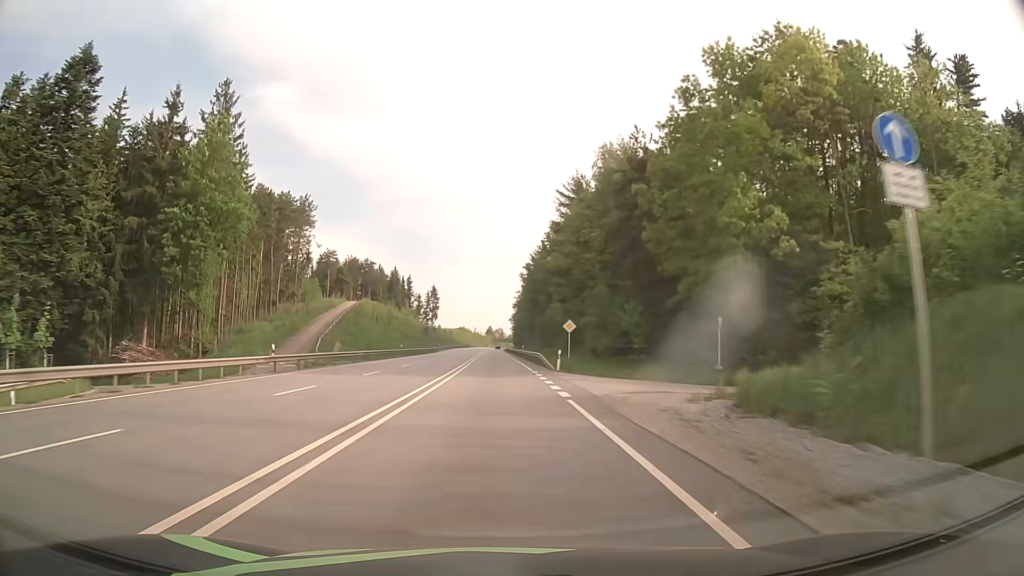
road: primary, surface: asphalt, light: Day
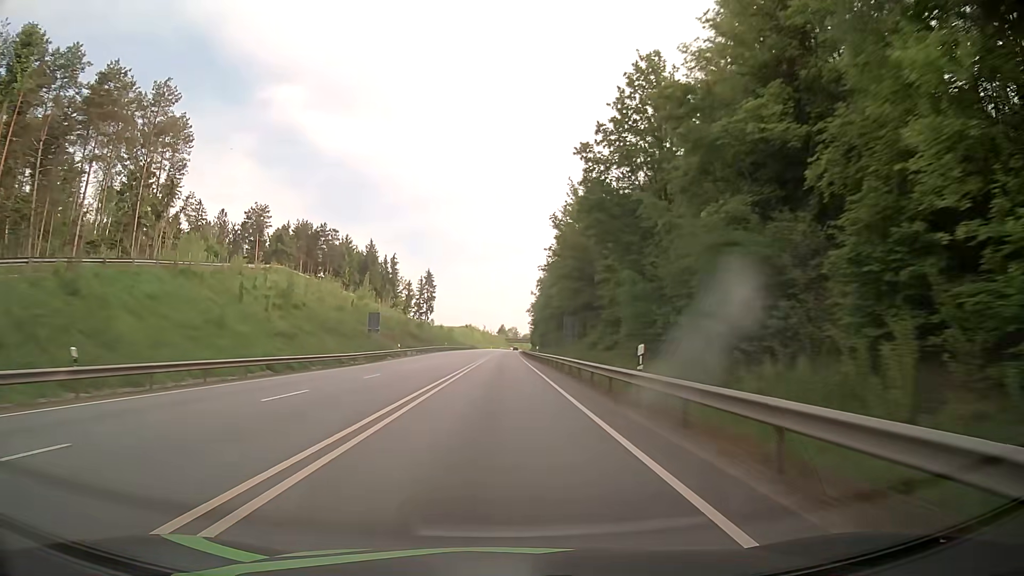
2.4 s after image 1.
(-0.8, +61.5) m; -1°
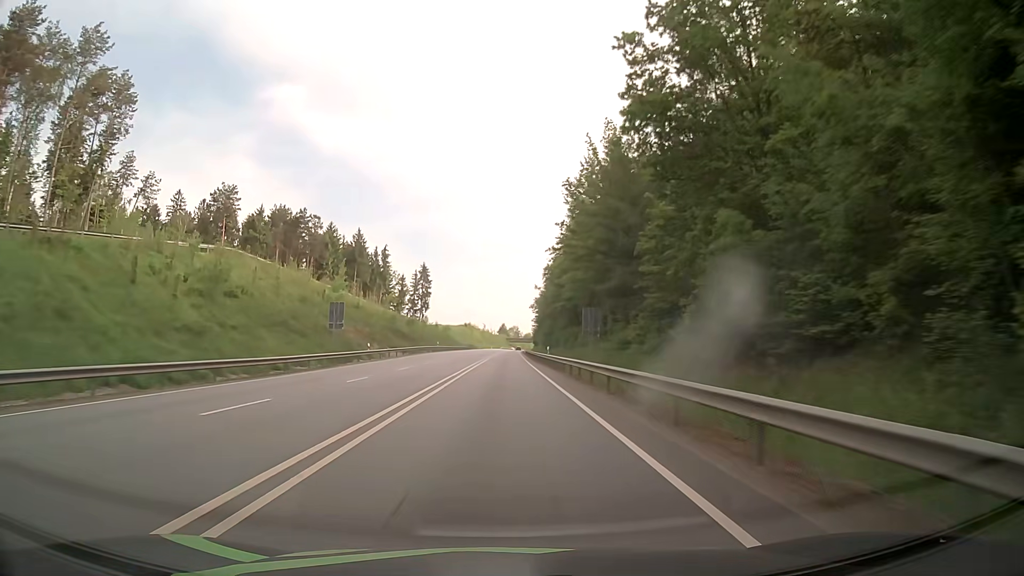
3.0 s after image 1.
(0.0, +15.5) m; 0°
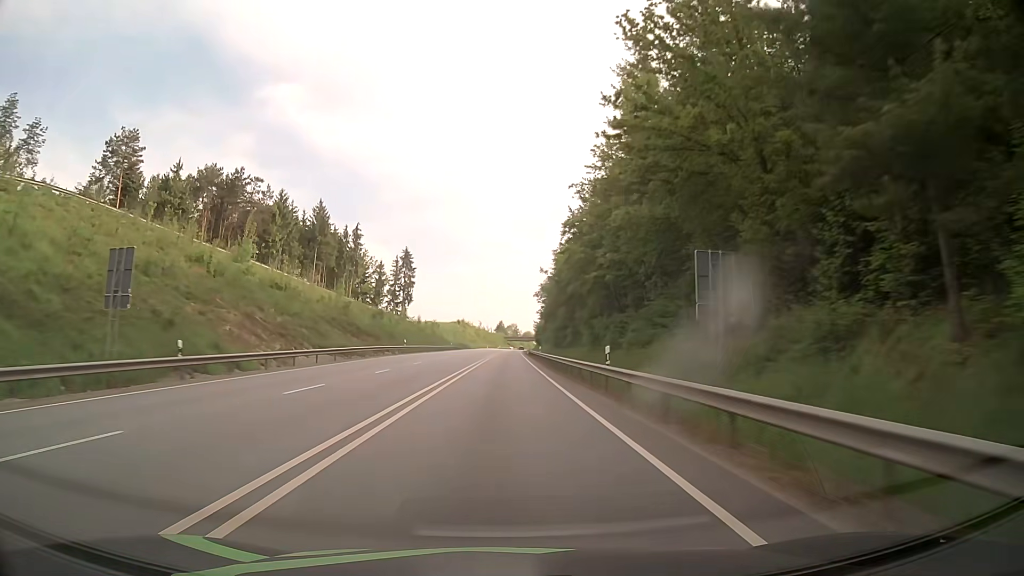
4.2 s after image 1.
(0.0, +30.9) m; 0°
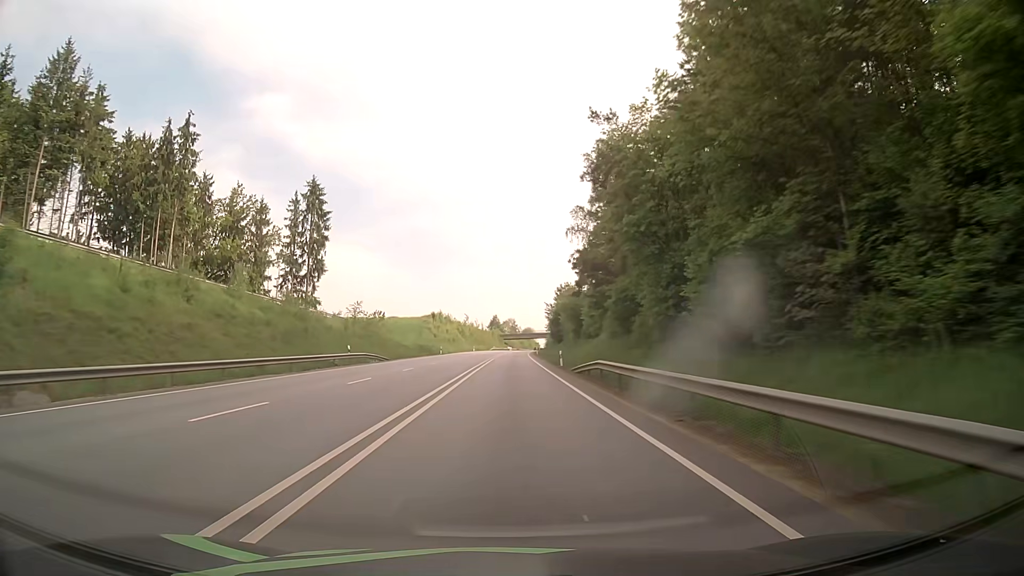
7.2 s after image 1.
(+0.2, +77.4) m; 0°
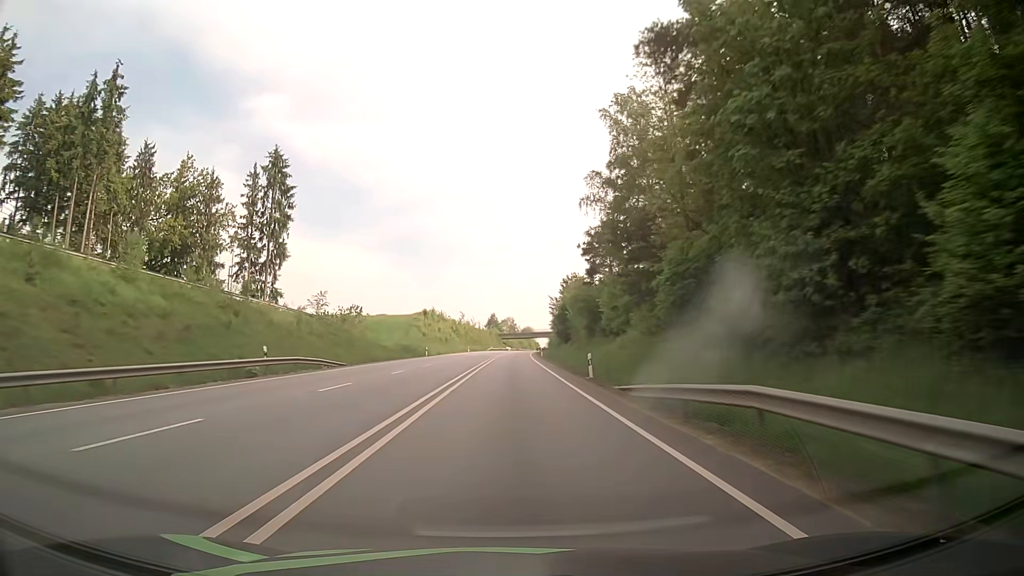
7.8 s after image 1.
(+0.1, +15.5) m; 0°
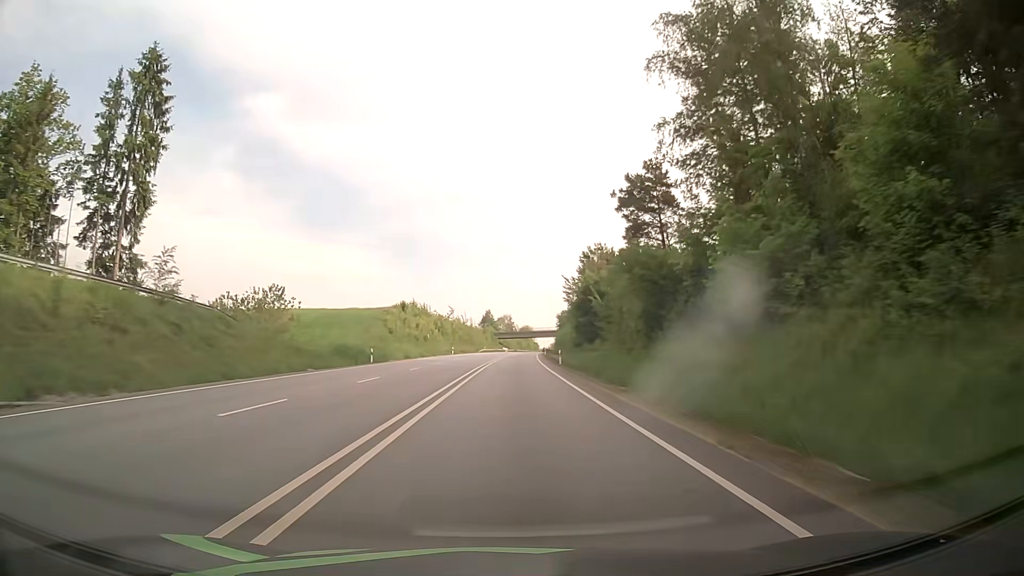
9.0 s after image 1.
(+0.1, +31.0) m; 0°
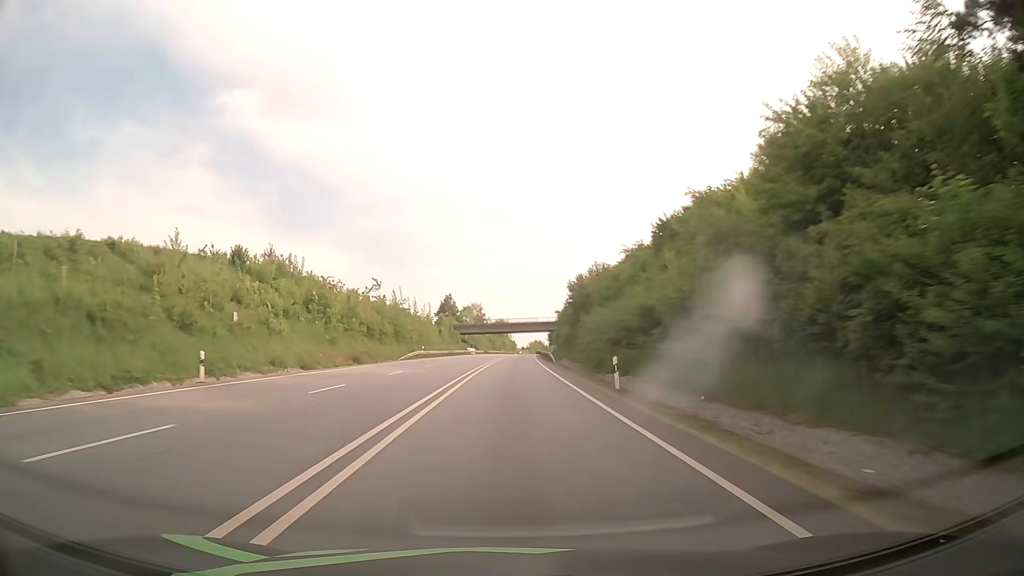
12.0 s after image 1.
(+1.2, +77.0) m; +2°
